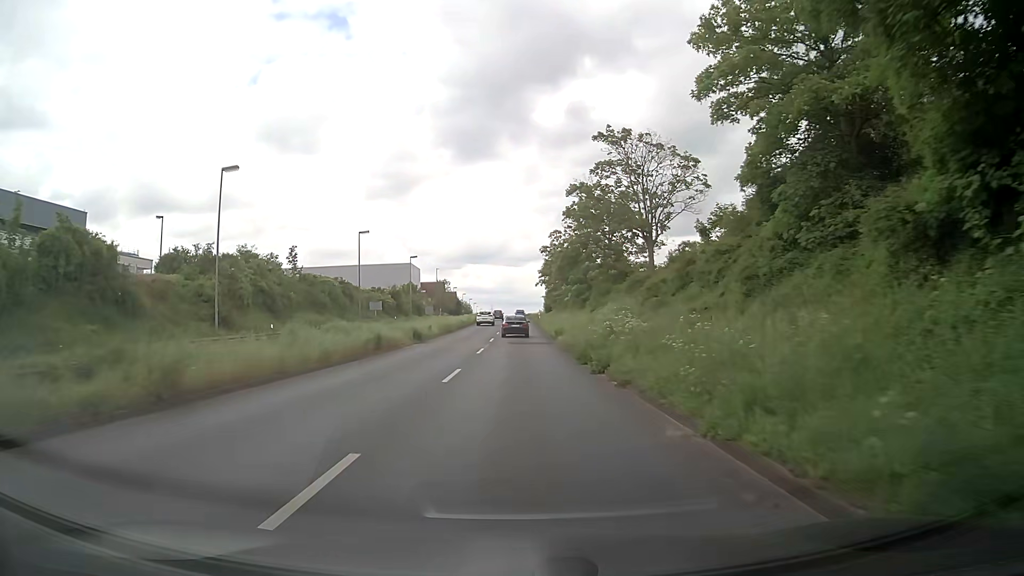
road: primary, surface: asphalt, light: Day
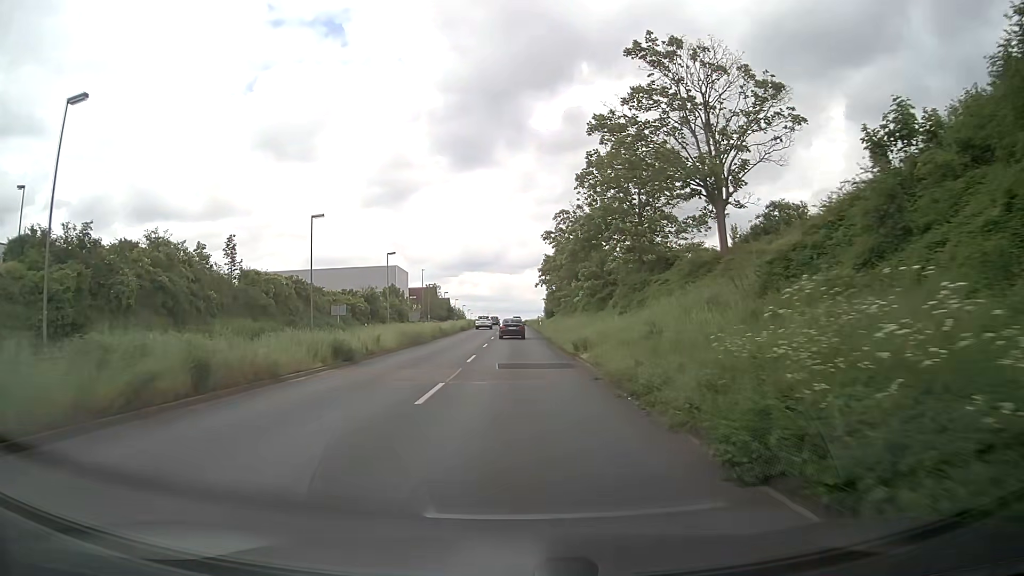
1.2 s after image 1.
(+0.1, +15.6) m; +1°
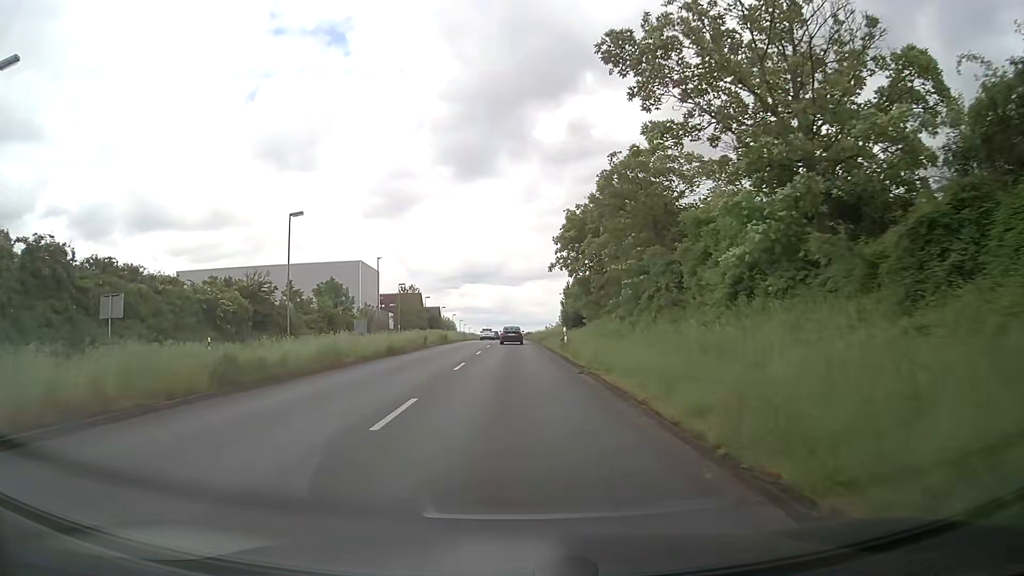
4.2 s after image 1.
(0.0, +38.8) m; 0°
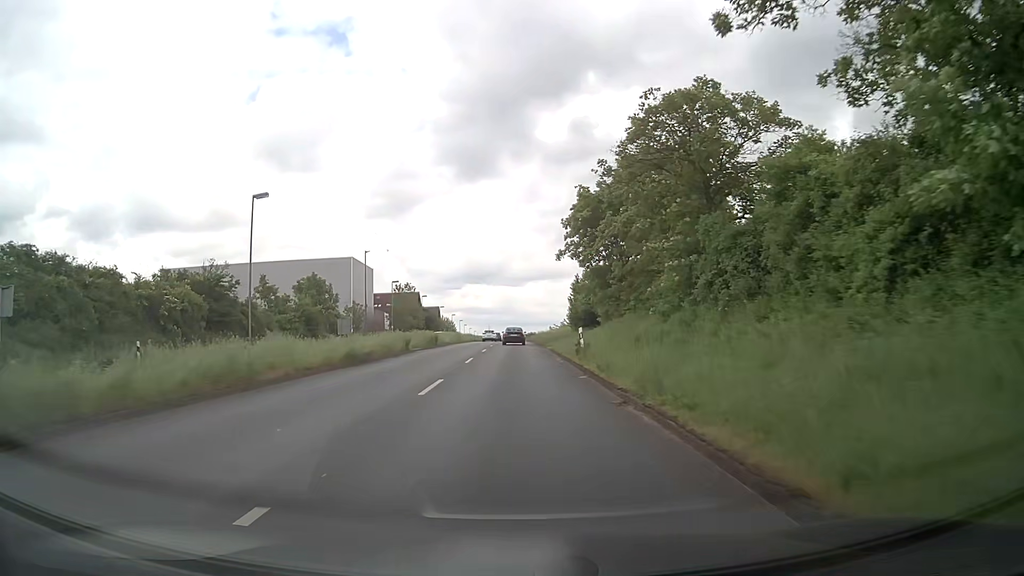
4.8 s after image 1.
(0.0, +7.7) m; 0°
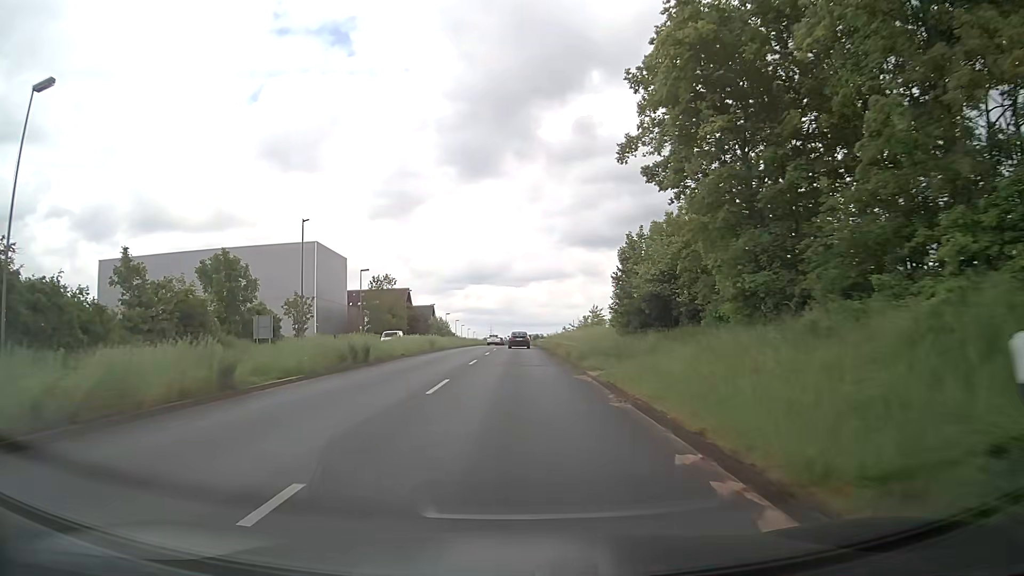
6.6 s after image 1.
(-0.1, +23.3) m; -1°
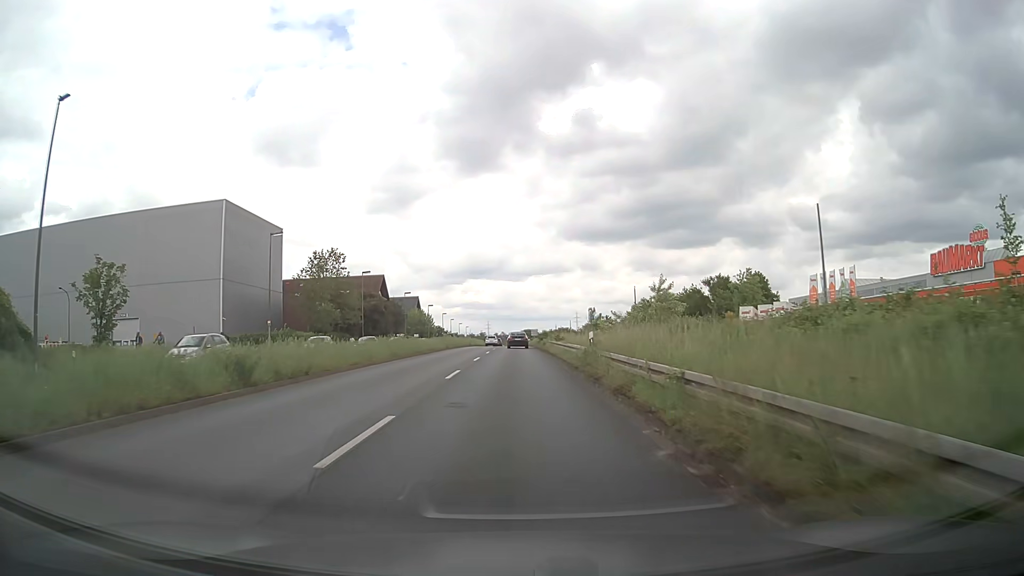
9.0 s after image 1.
(+0.2, +31.5) m; 0°
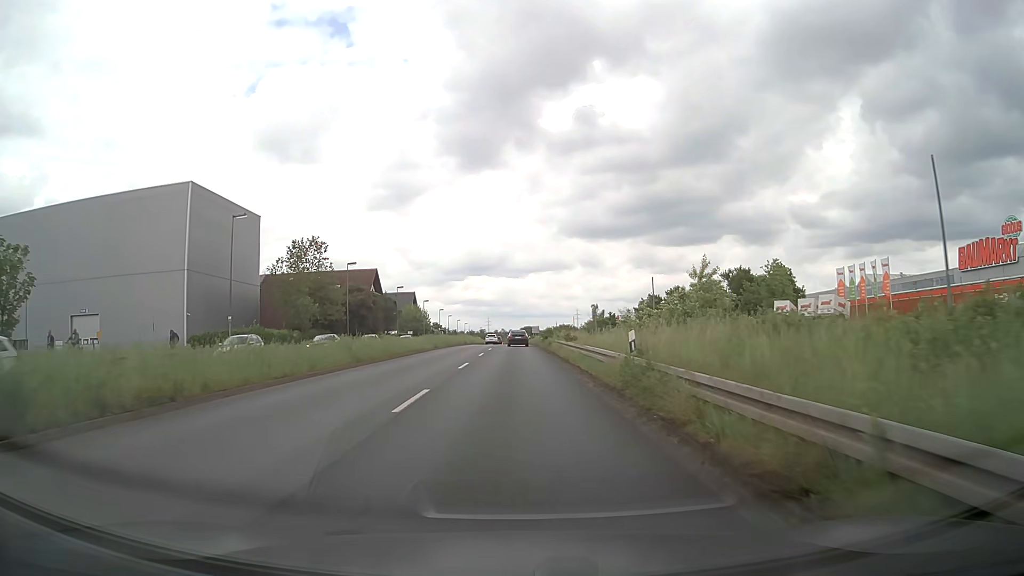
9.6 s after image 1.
(0.0, +7.9) m; 0°
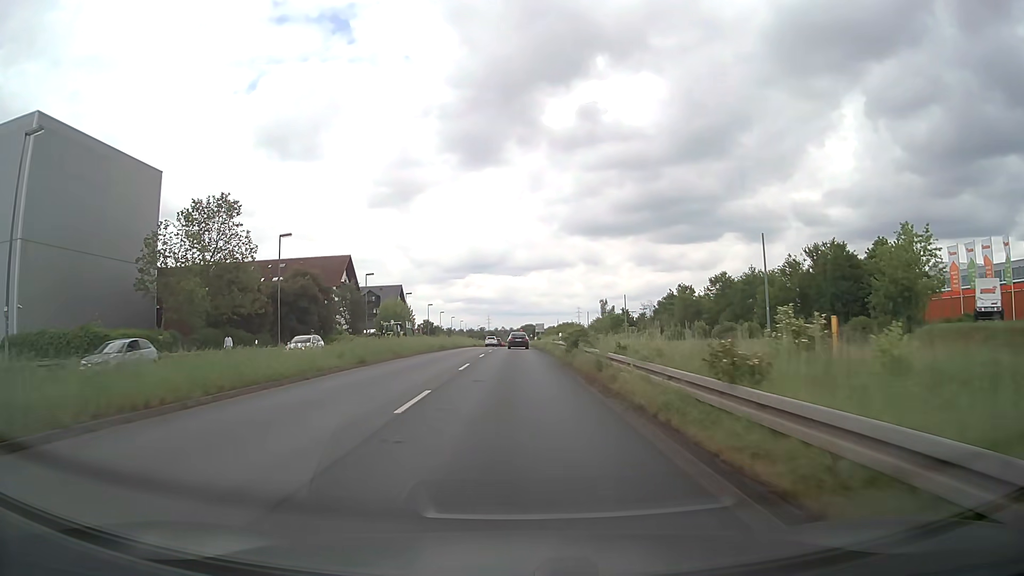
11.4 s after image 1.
(0.0, +23.9) m; 0°
(0, +10) (0, +20) (0, +30) (0, +40) (0, +50) (0, +60) (0, +70) (0, +80) (0, +90) (0, +100) m
